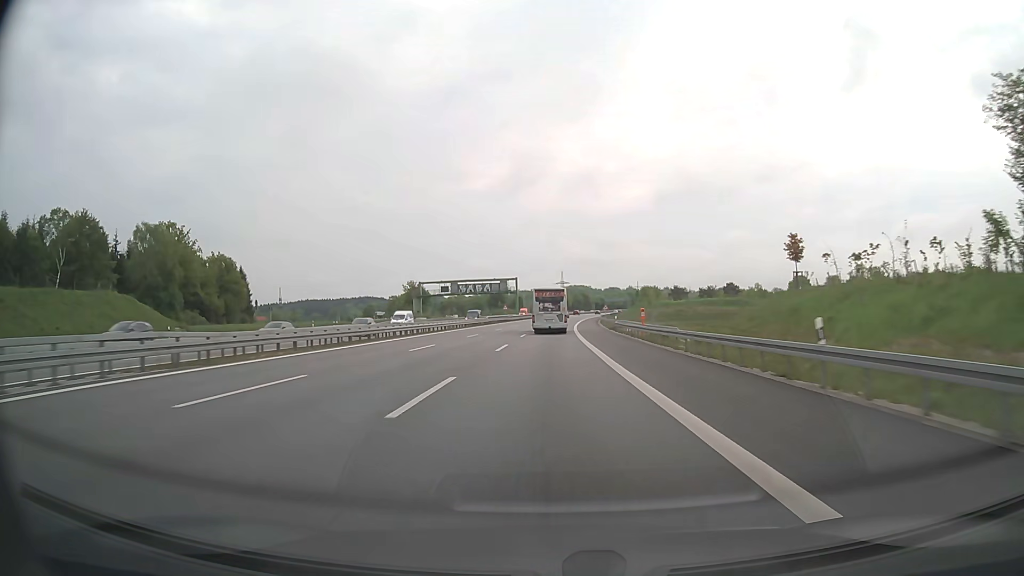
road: motorway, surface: asphalt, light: Day
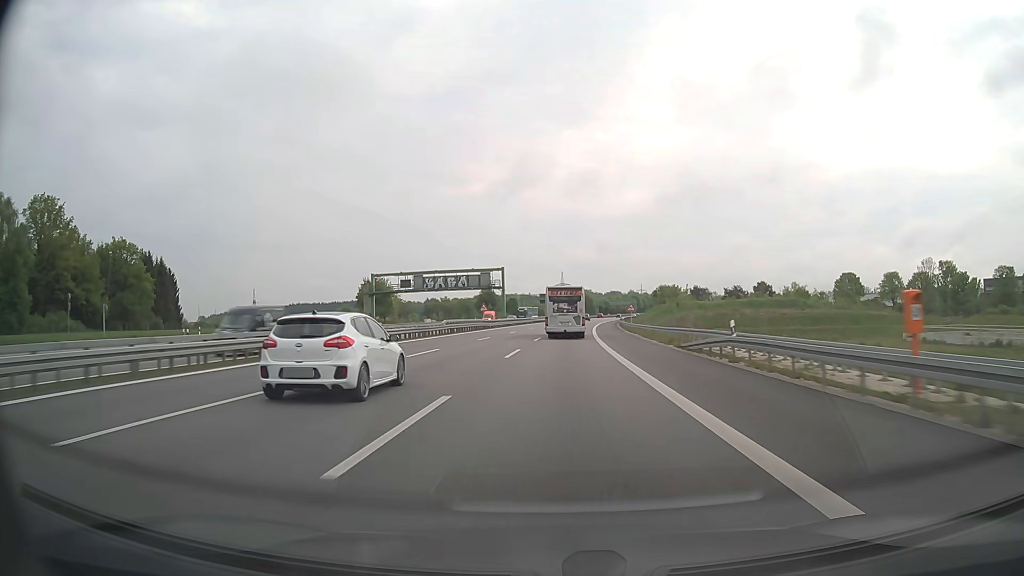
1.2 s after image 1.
(+0.1, +39.2) m; 0°
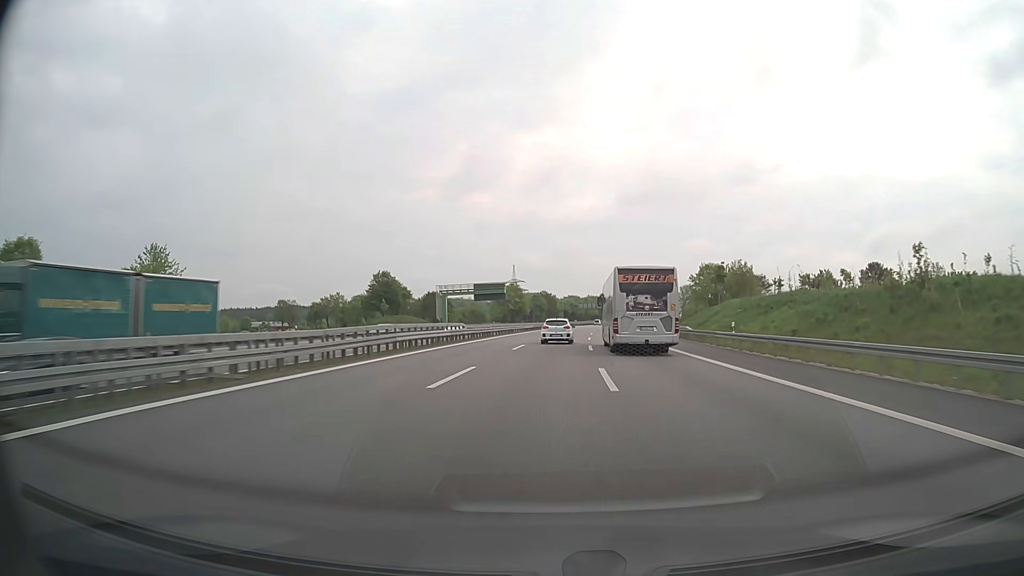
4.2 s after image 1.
(+2.1, +100.1) m; +4°
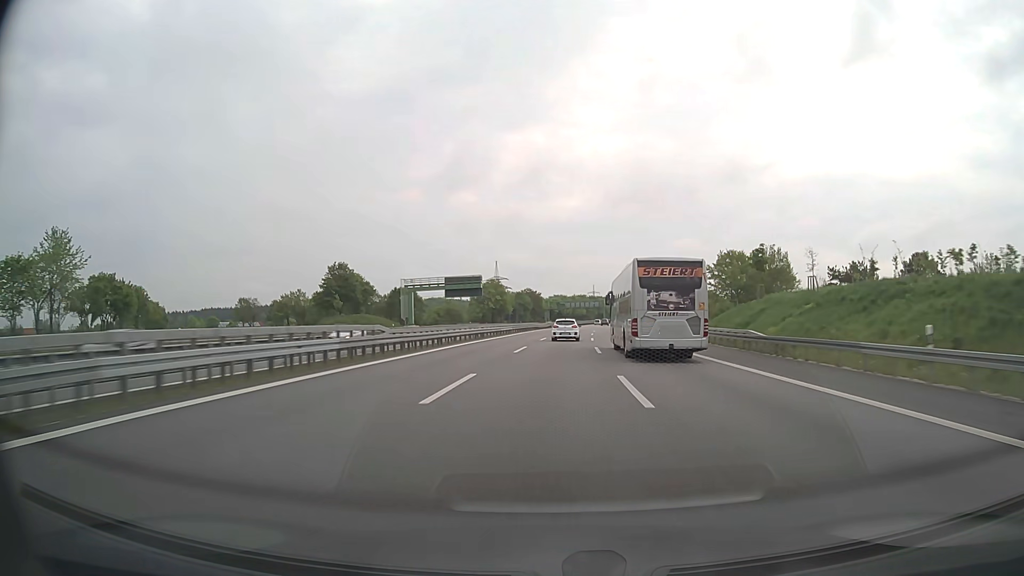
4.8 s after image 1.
(+0.2, +20.4) m; +1°
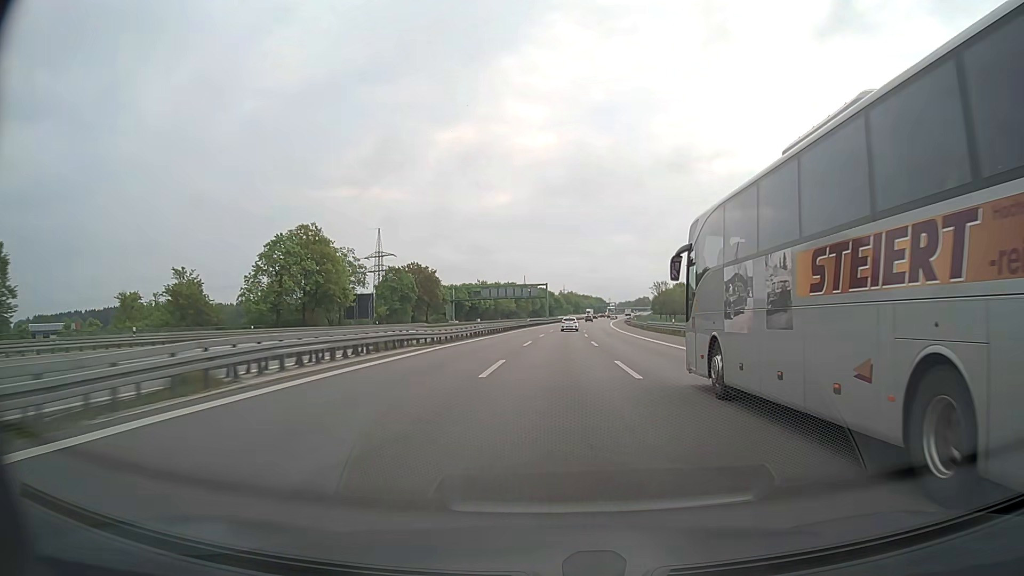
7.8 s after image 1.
(+6.0, +103.1) m; +6°
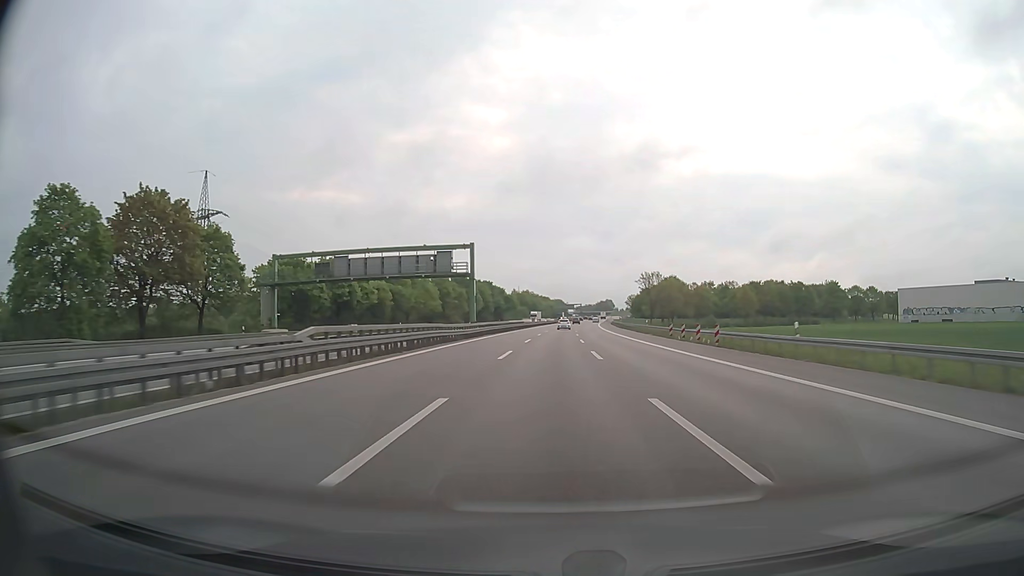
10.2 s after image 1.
(+2.9, +82.4) m; +4°
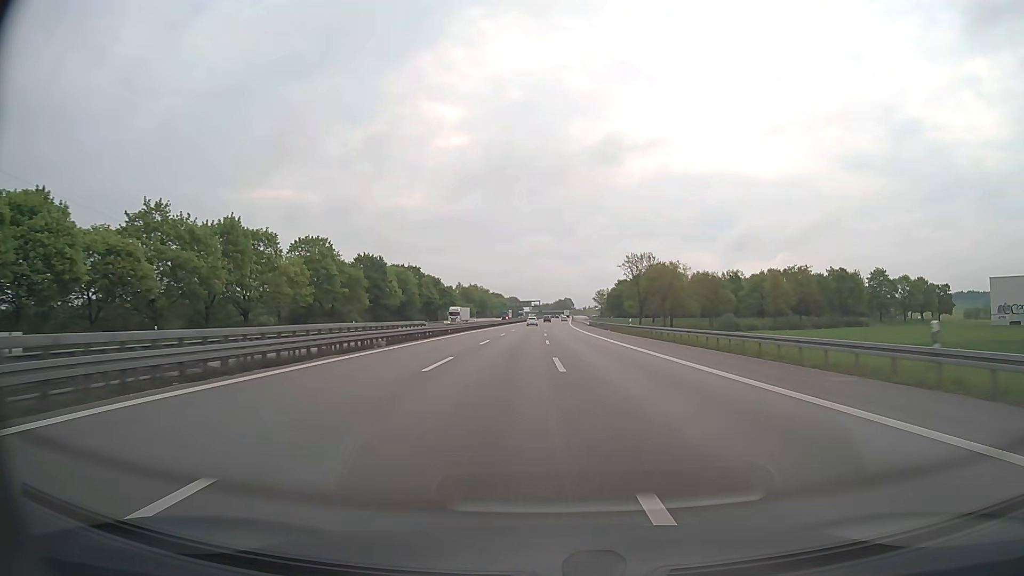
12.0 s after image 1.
(+1.9, +60.9) m; +4°
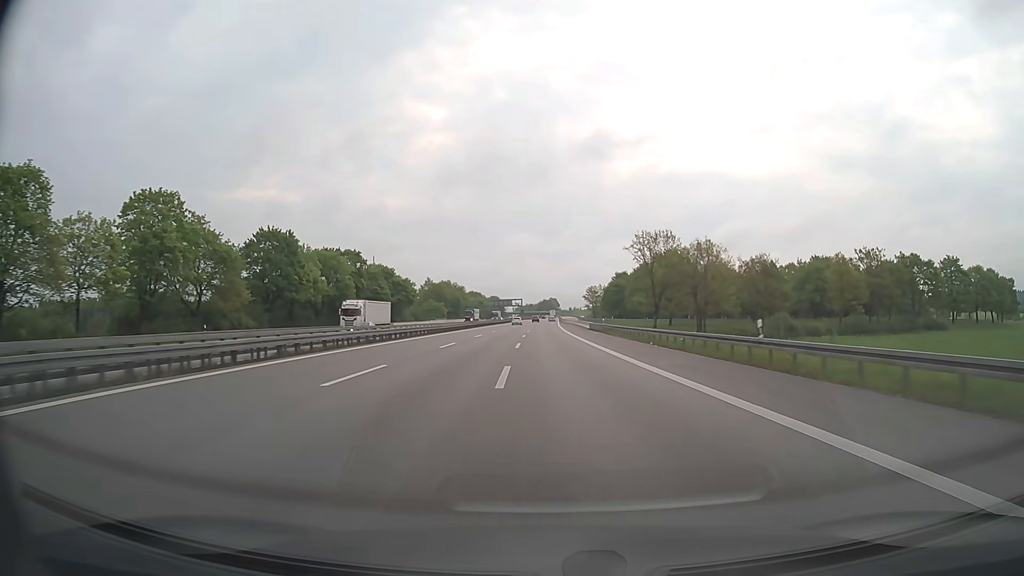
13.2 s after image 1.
(+0.4, +40.6) m; +1°
(0, +10) (0, +20) (0, +30) (0, +40) (0, +50) (0, +60) (0, +70) (0, +80) (0, +90) (0, +100) m
